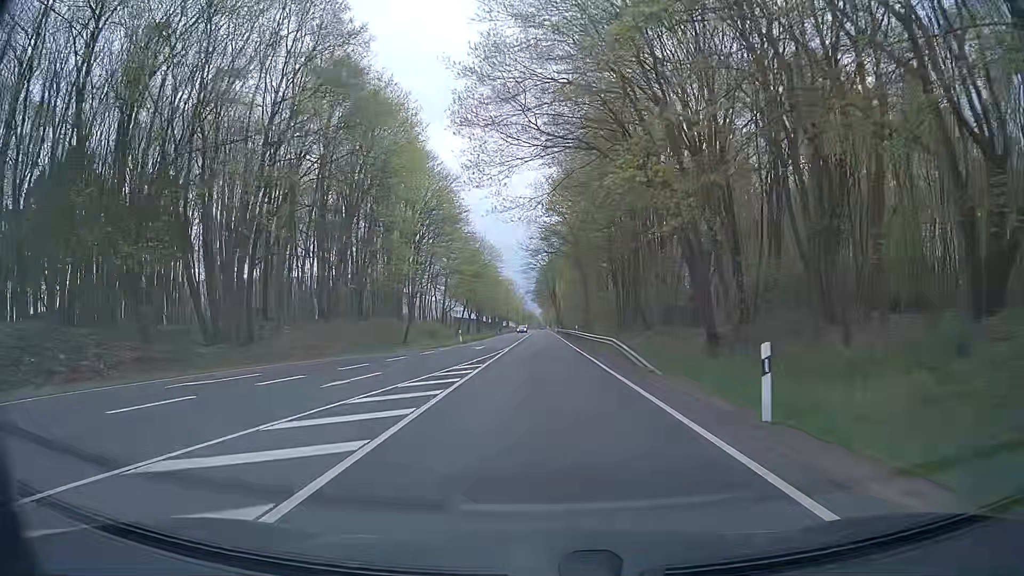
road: primary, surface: asphalt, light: Day
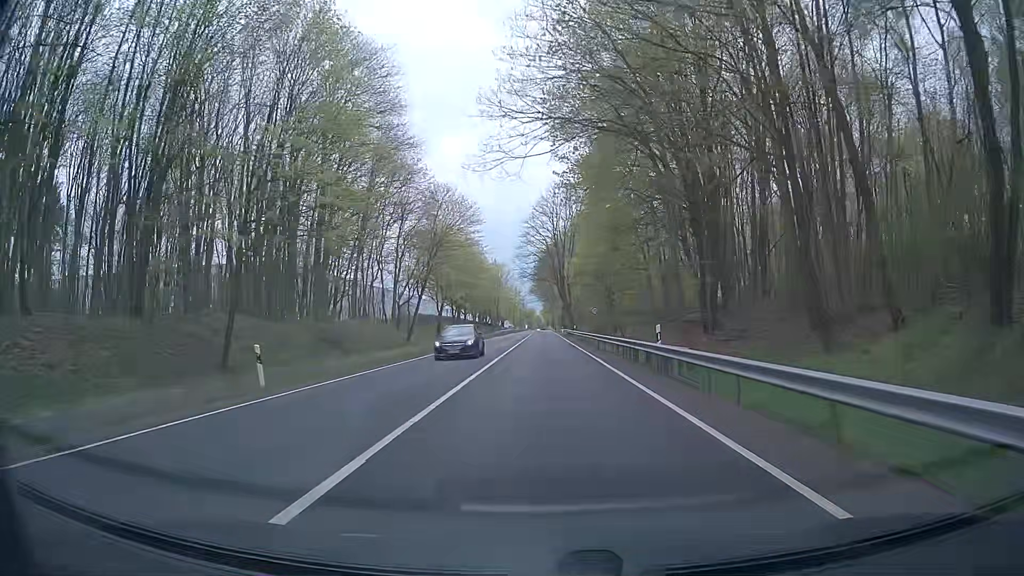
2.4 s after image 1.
(-0.3, +43.0) m; 0°
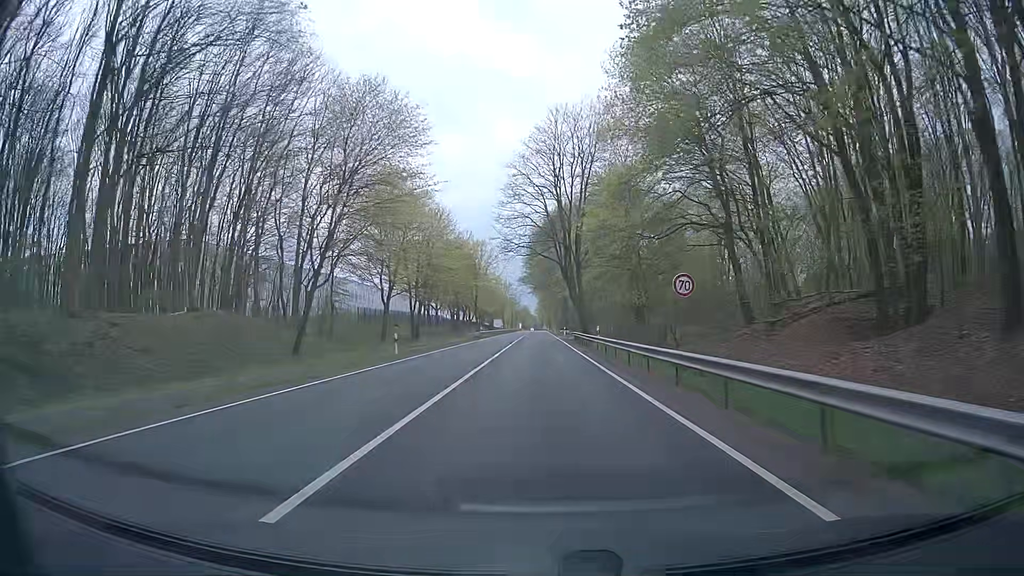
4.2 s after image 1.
(+0.2, +32.2) m; +1°
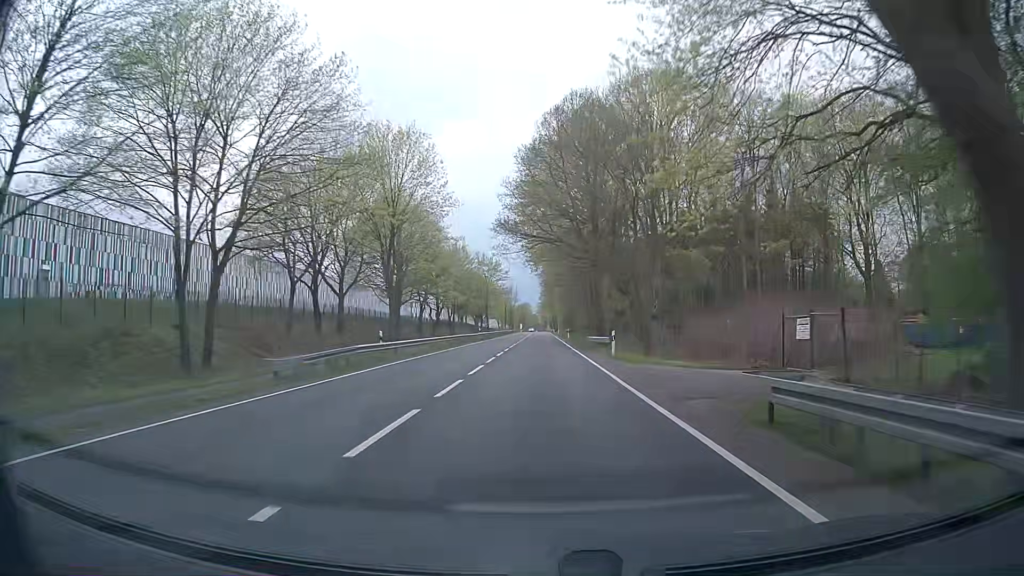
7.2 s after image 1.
(-0.3, +53.7) m; 0°
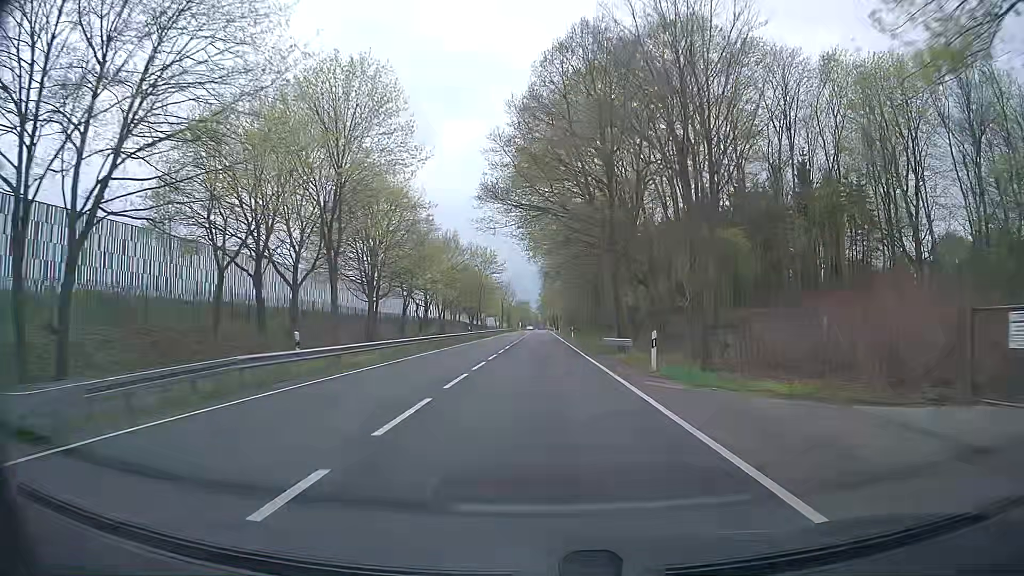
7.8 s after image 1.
(0.0, +10.7) m; 0°
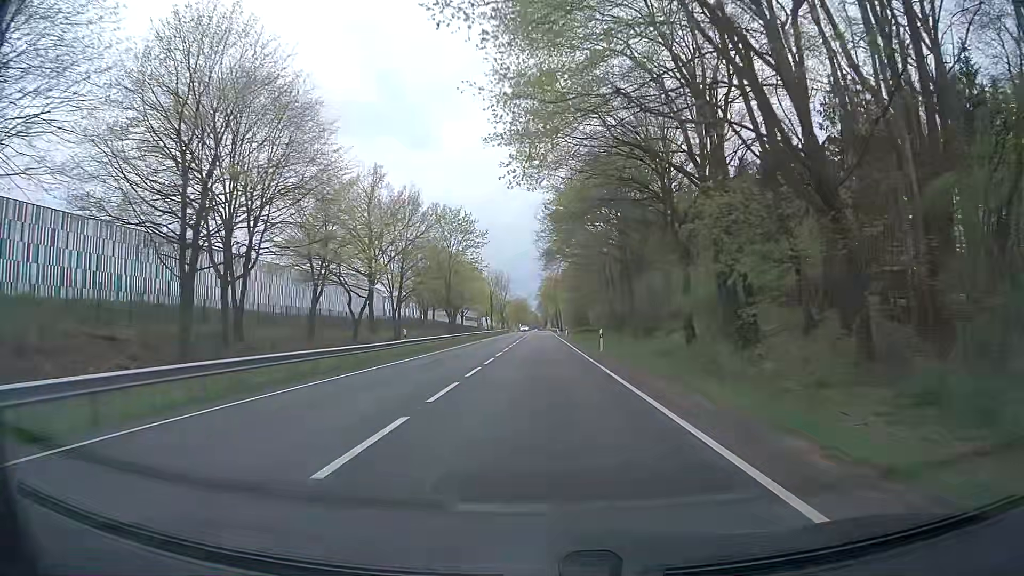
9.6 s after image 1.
(0.0, +32.3) m; 0°
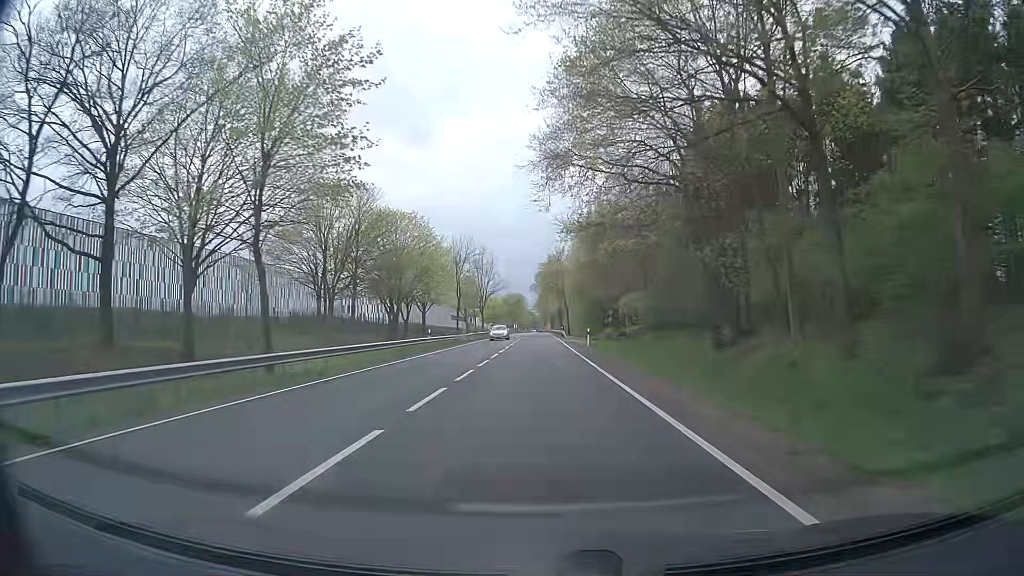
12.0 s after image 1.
(0.0, +43.2) m; 0°
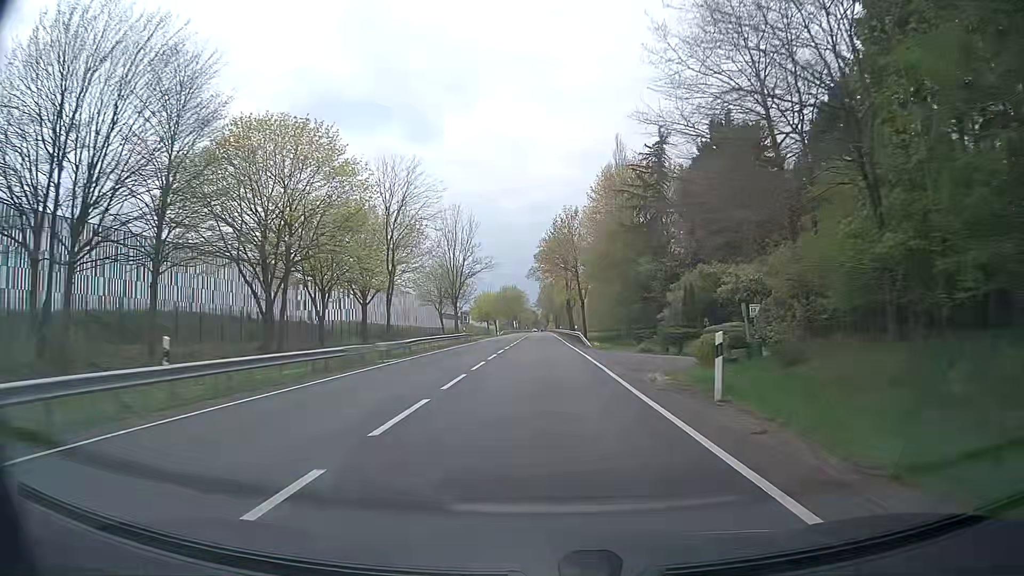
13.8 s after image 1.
(0.0, +32.4) m; 0°
(0, +10) (0, +20) (0, +30) (0, +40) (0, +50) (0, +60) (0, +70) (0, +80) (0, +90) (0, +100) m
